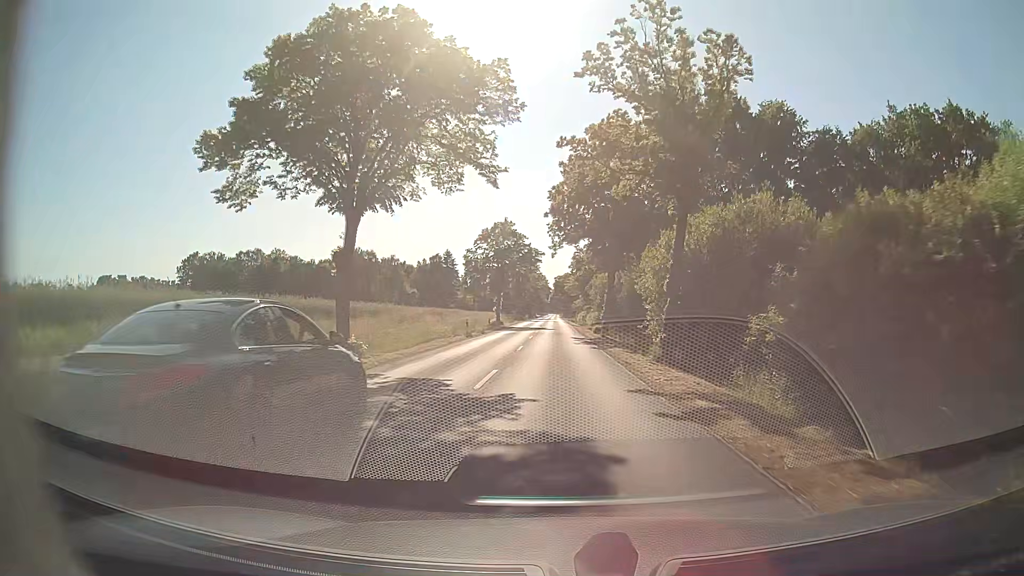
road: secondary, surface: asphalt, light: Day
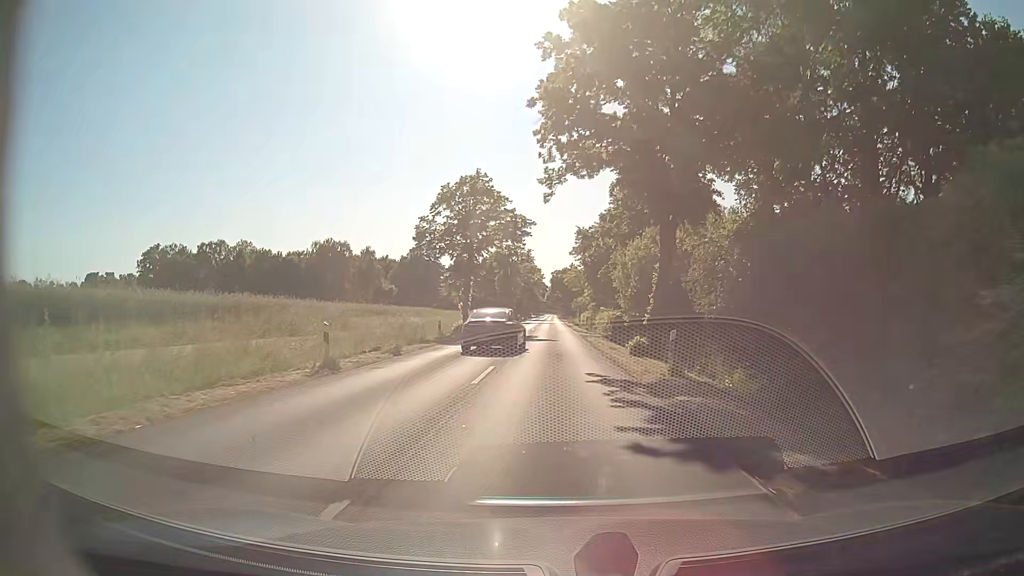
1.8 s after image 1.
(+0.2, +23.8) m; 0°
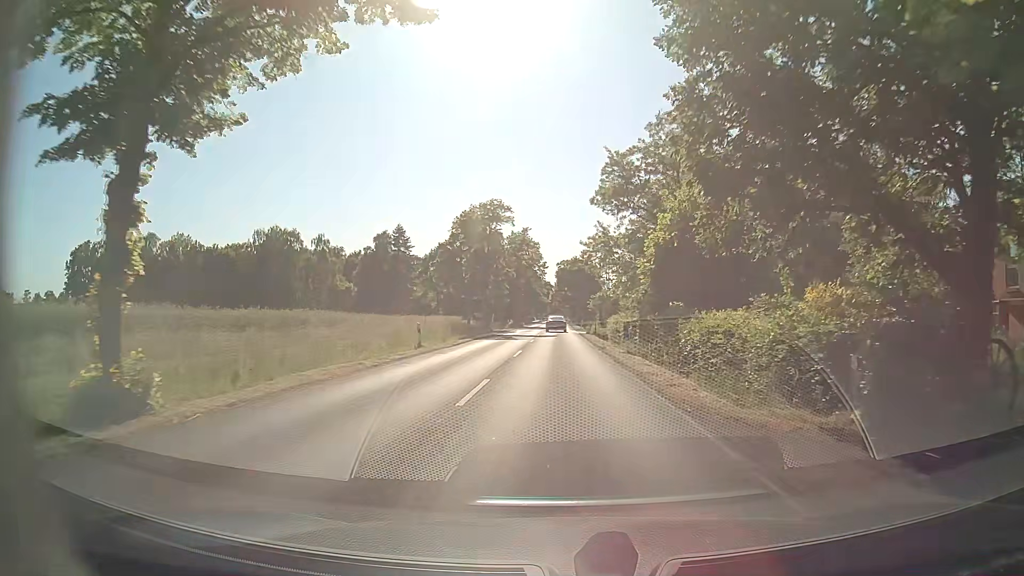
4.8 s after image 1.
(+0.1, +39.6) m; 0°
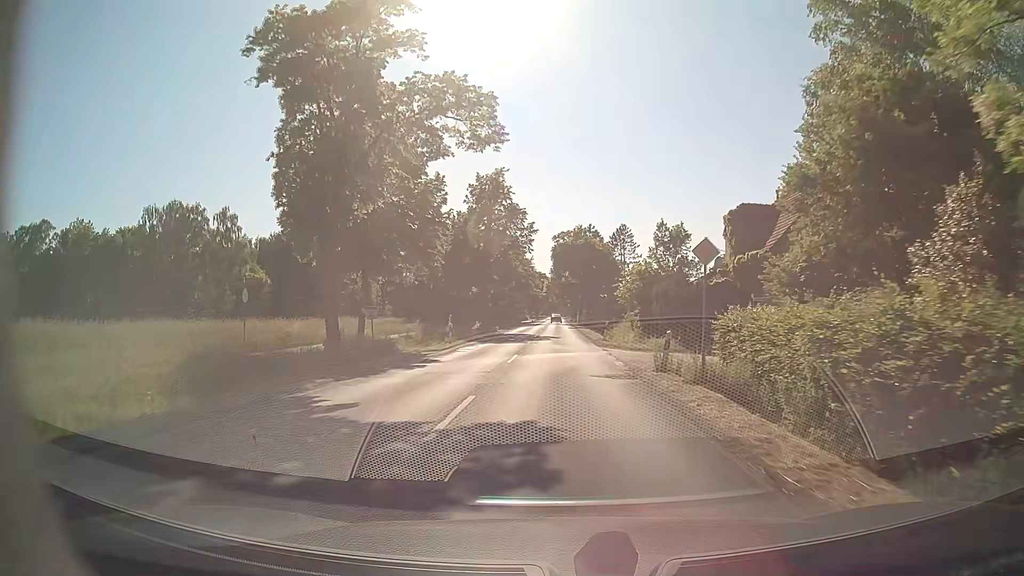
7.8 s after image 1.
(-0.1, +39.6) m; 0°
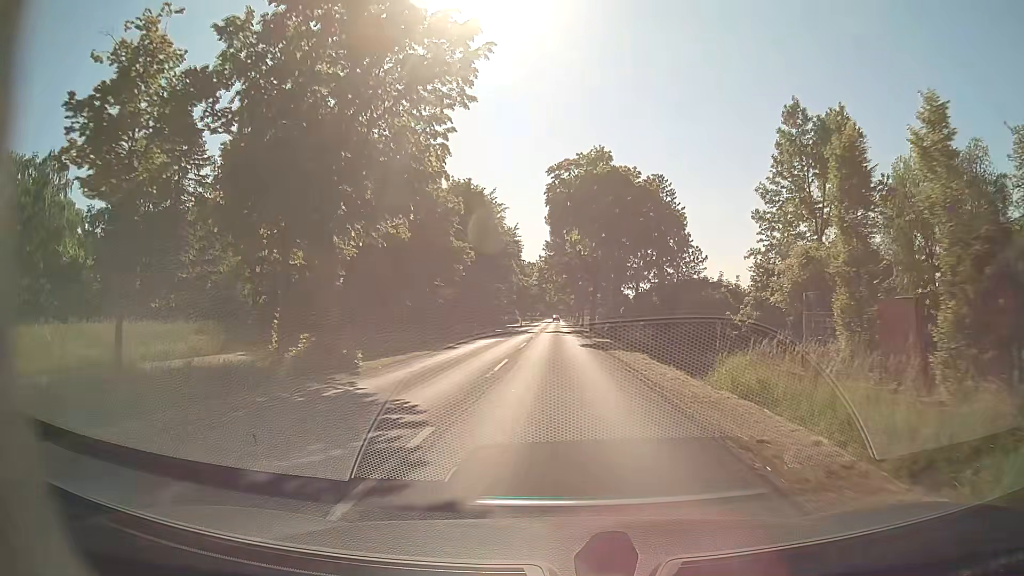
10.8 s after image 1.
(+0.2, +39.8) m; 0°
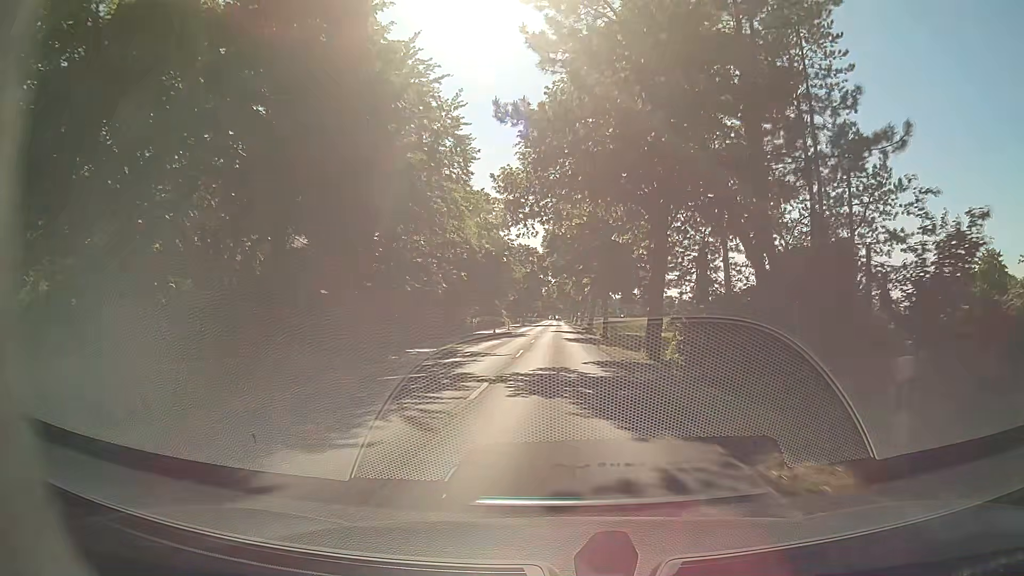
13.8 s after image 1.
(+0.1, +42.5) m; 0°
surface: concrete
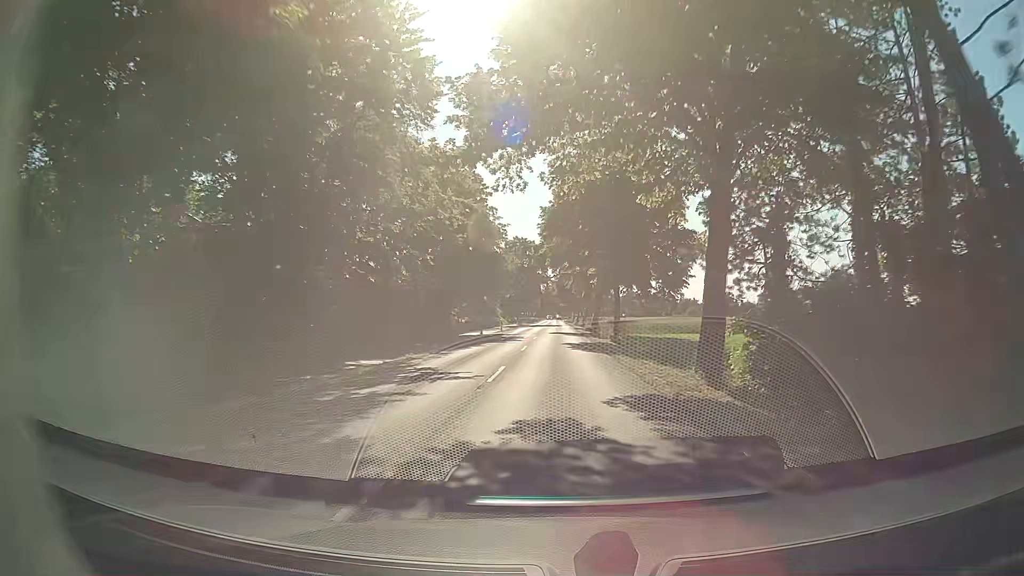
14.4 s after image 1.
(0.0, +9.4) m; 0°
